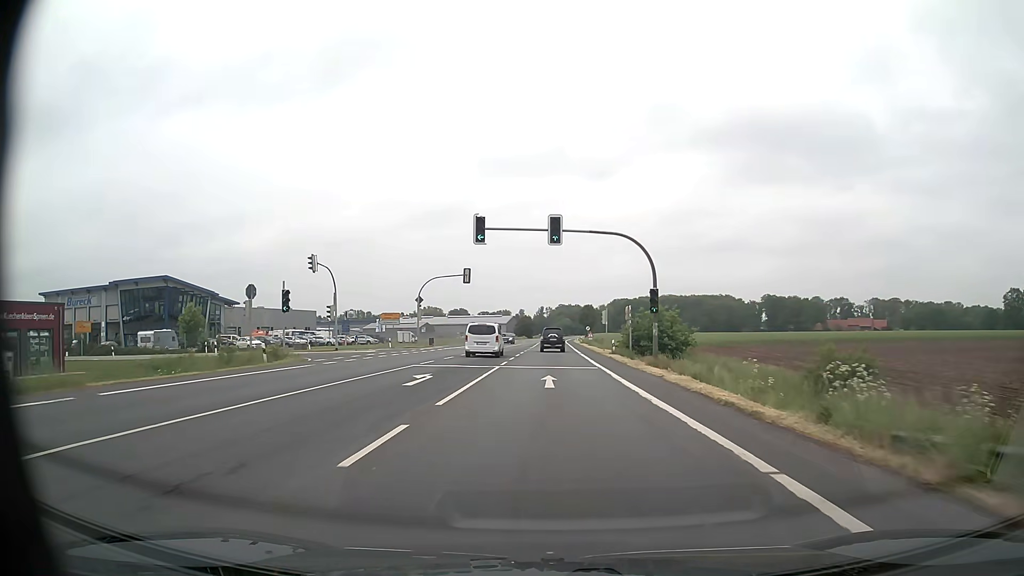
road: primary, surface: asphalt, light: Day
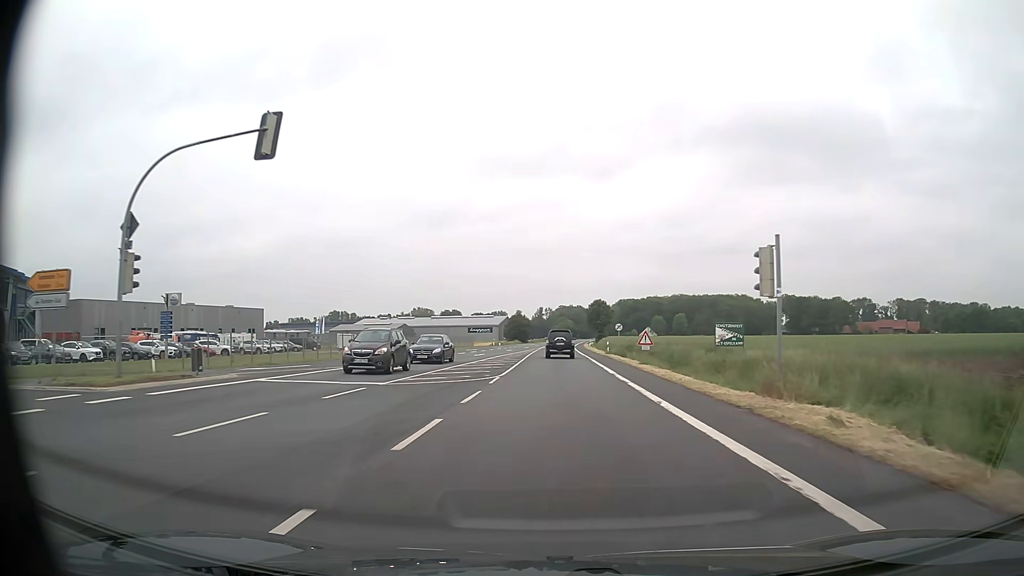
(0.0, +45.1) m; 0°
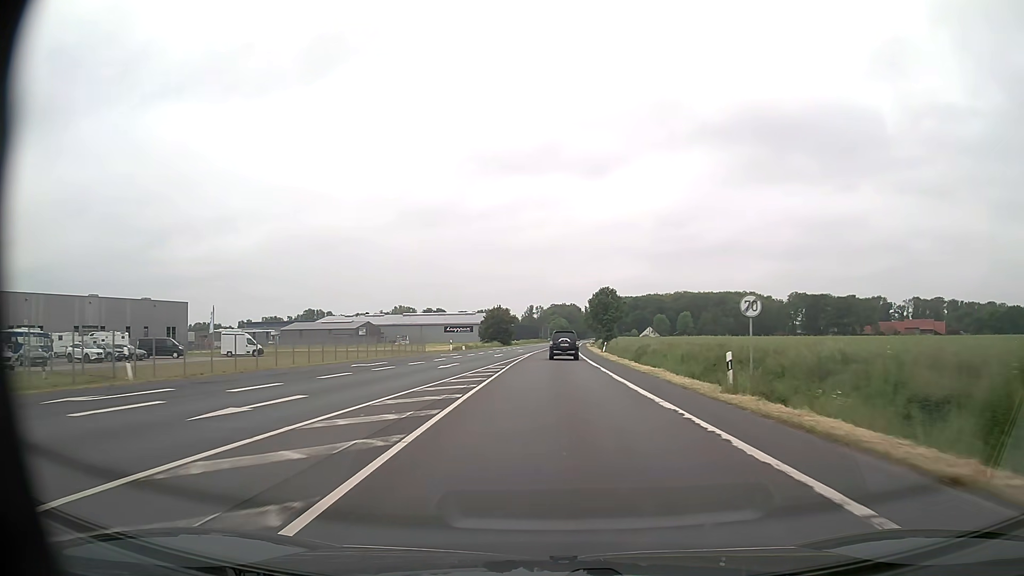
(+0.1, +39.6) m; 0°
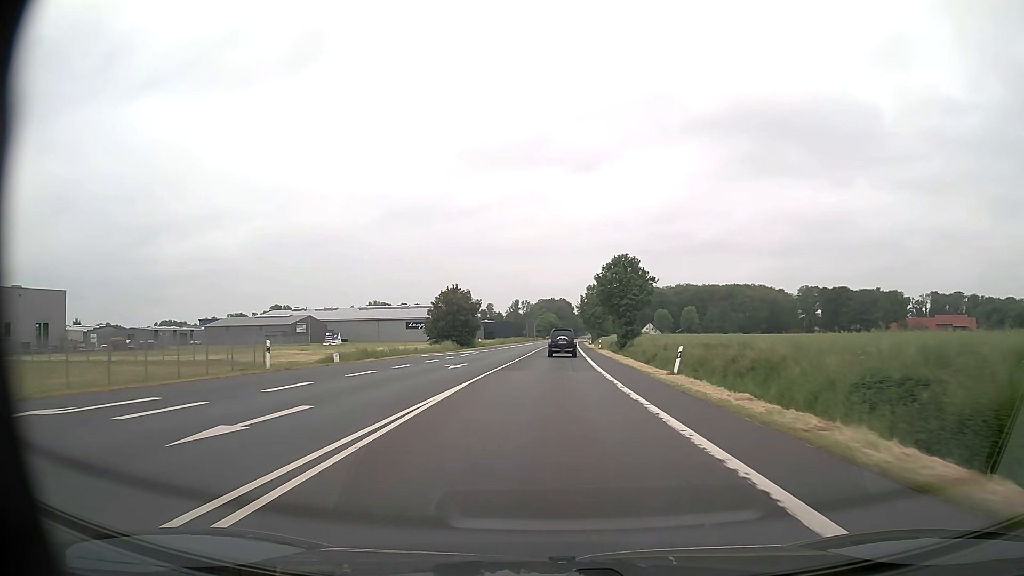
(+0.5, +42.6) m; +1°
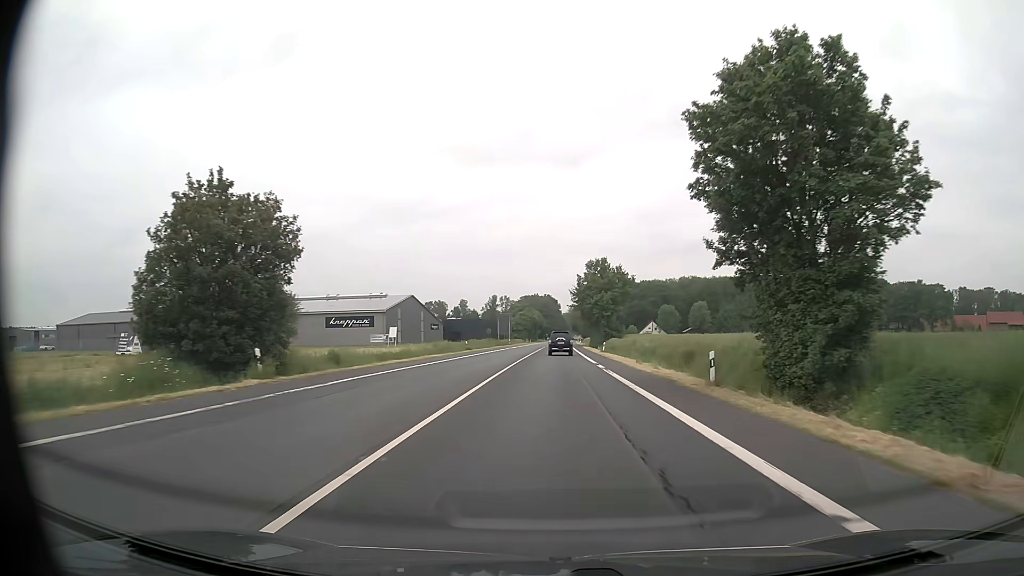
(+0.5, +54.9) m; +1°
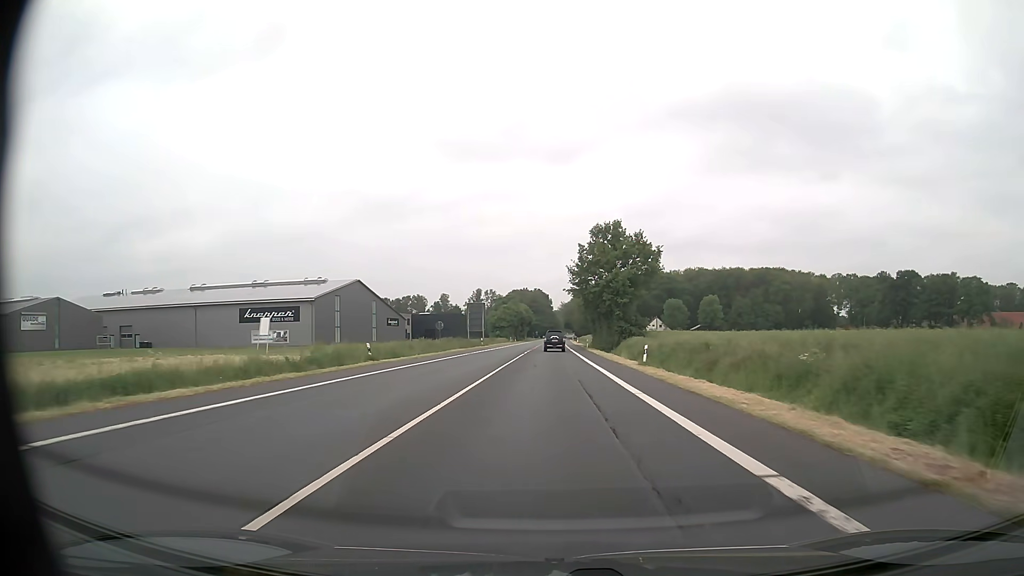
(+0.2, +33.4) m; +1°
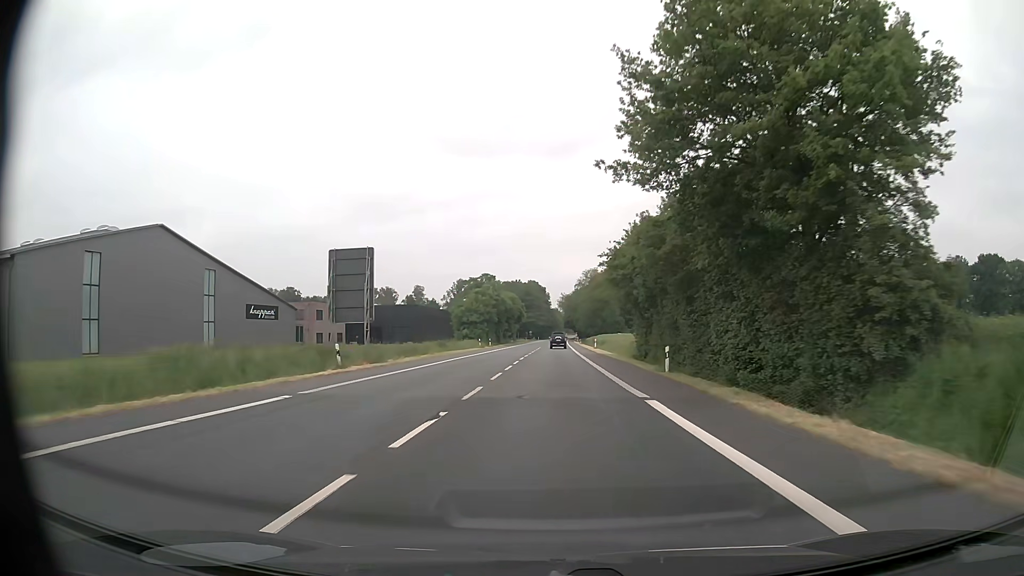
(+0.1, +56.1) m; 0°
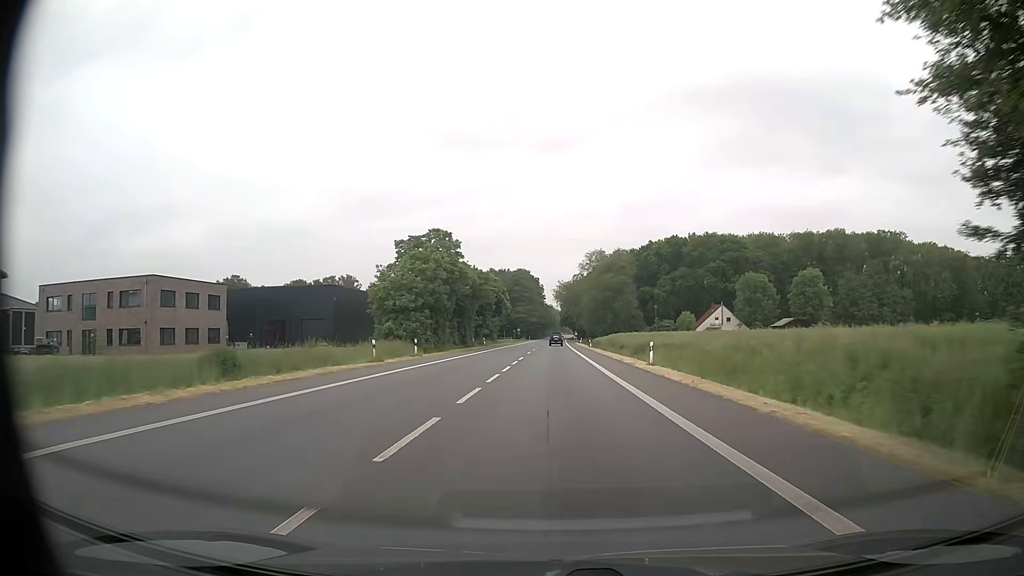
(+0.1, +45.1) m; +1°
(0, +10) (0, +20) (0, +30) (0, +40) (0, +50) (0, +60) (0, +70) (0, +80) (+1, +90) (+1, +100) m
